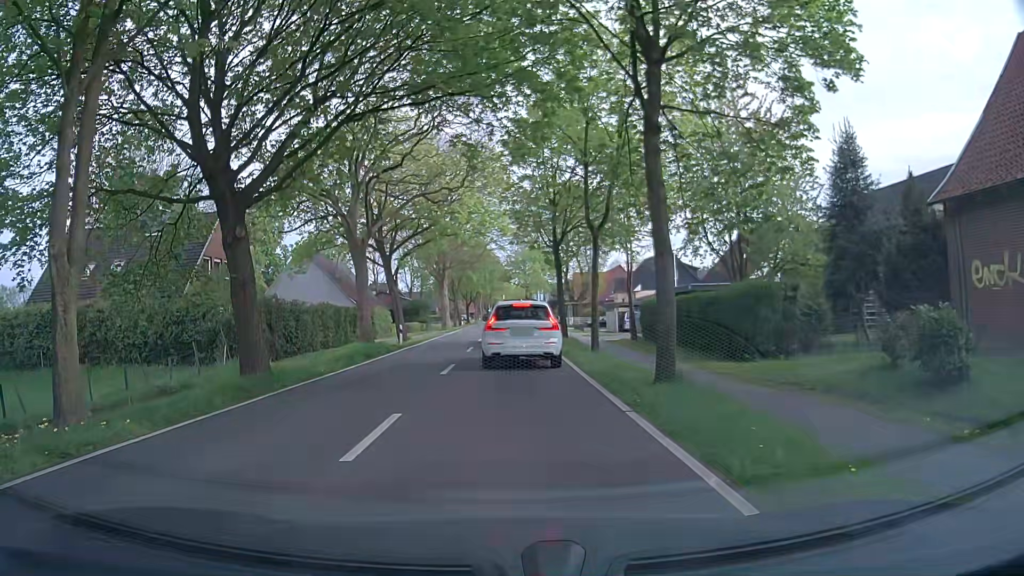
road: tertiary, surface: asphalt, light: Day
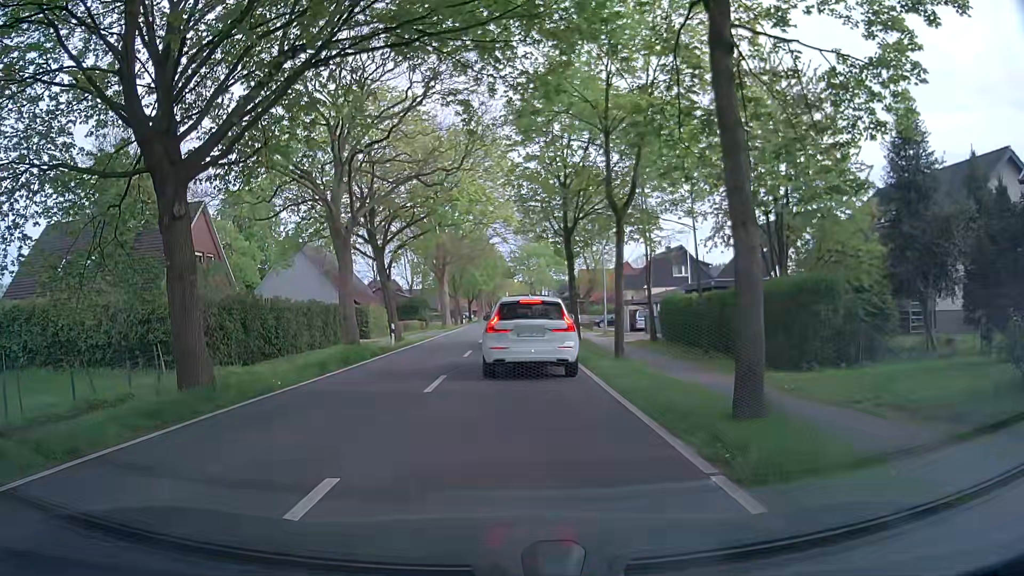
(+0.1, +3.7) m; +2°
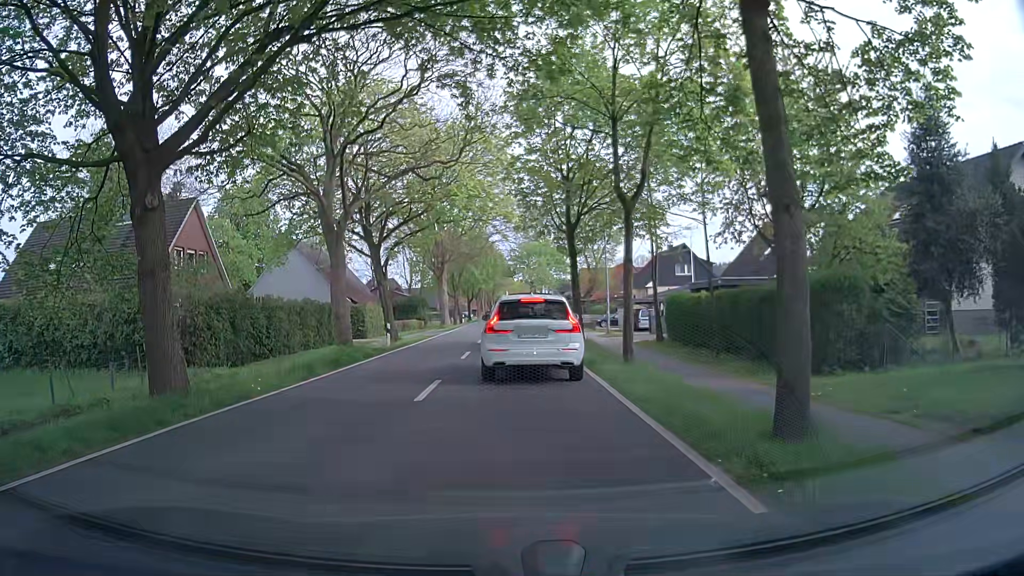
(0.0, +1.2) m; +1°
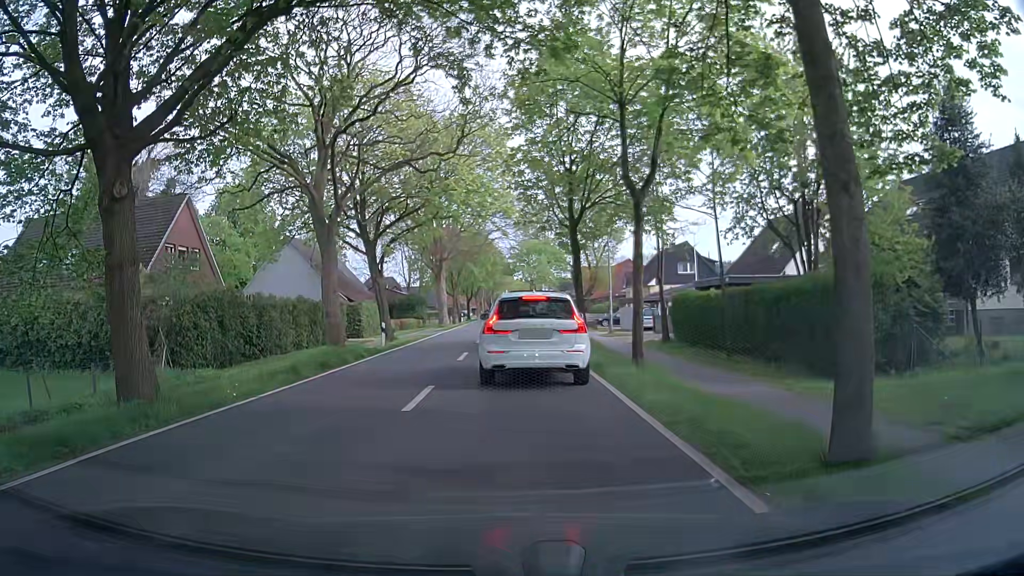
(0.0, +1.2) m; -2°
